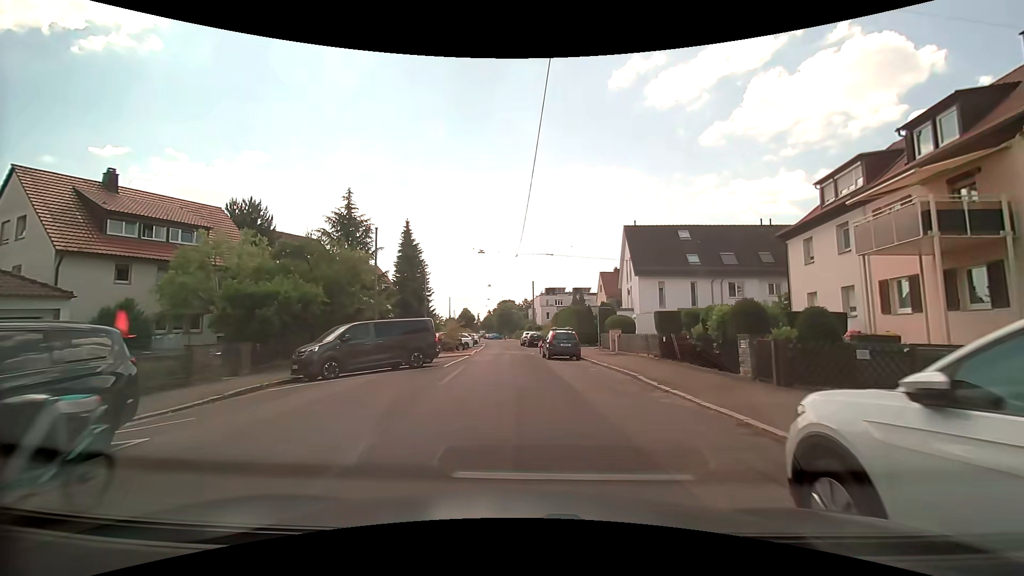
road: residential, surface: asphalt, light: Day
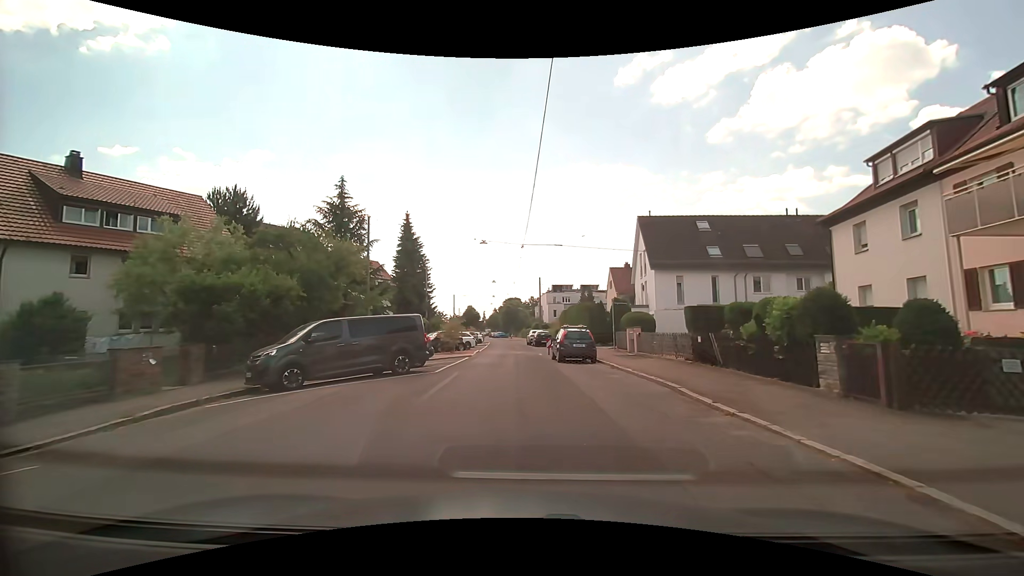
(0.0, +3.3) m; 0°
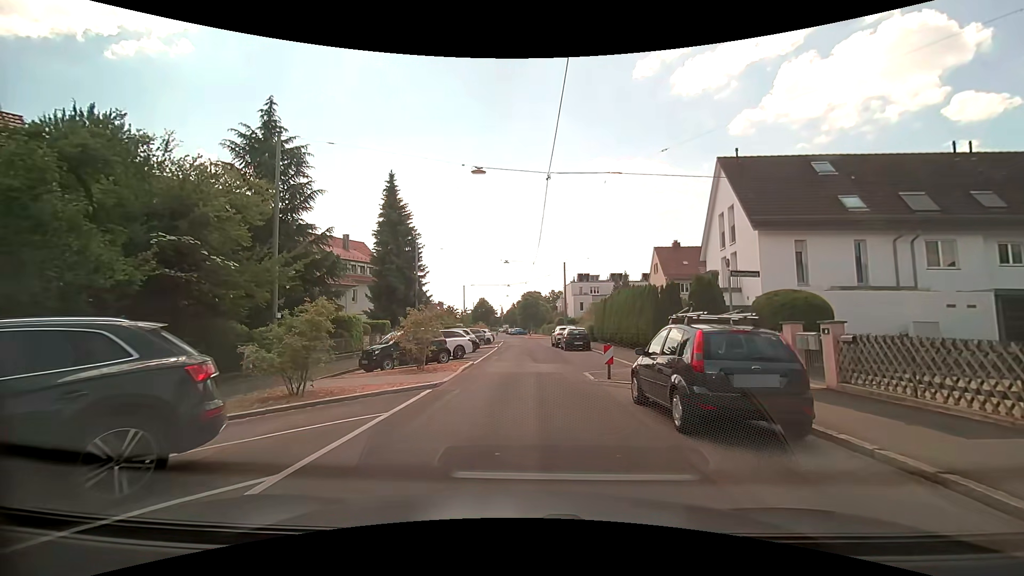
(-0.4, +14.6) m; -3°
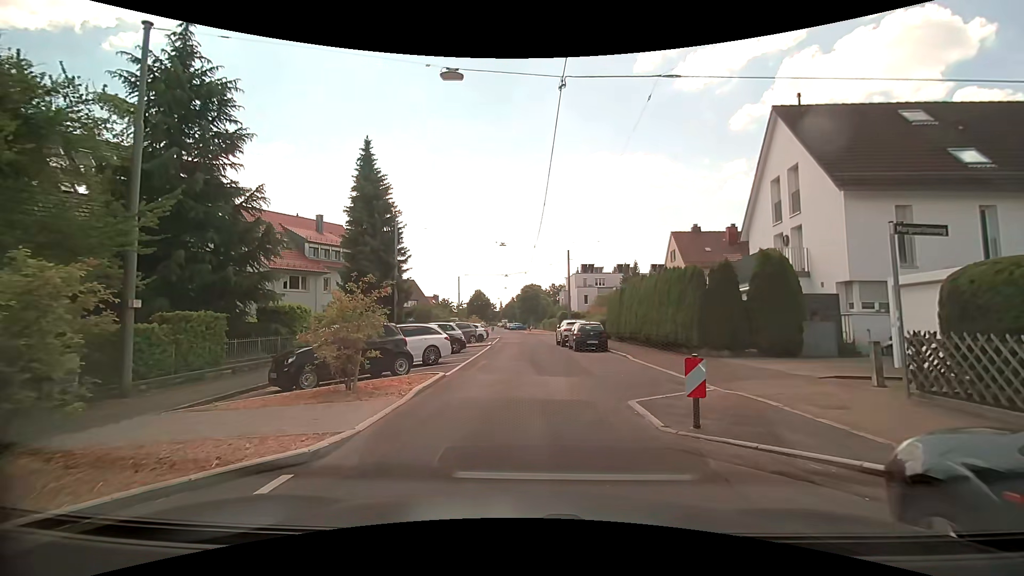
(0.0, +6.8) m; +1°
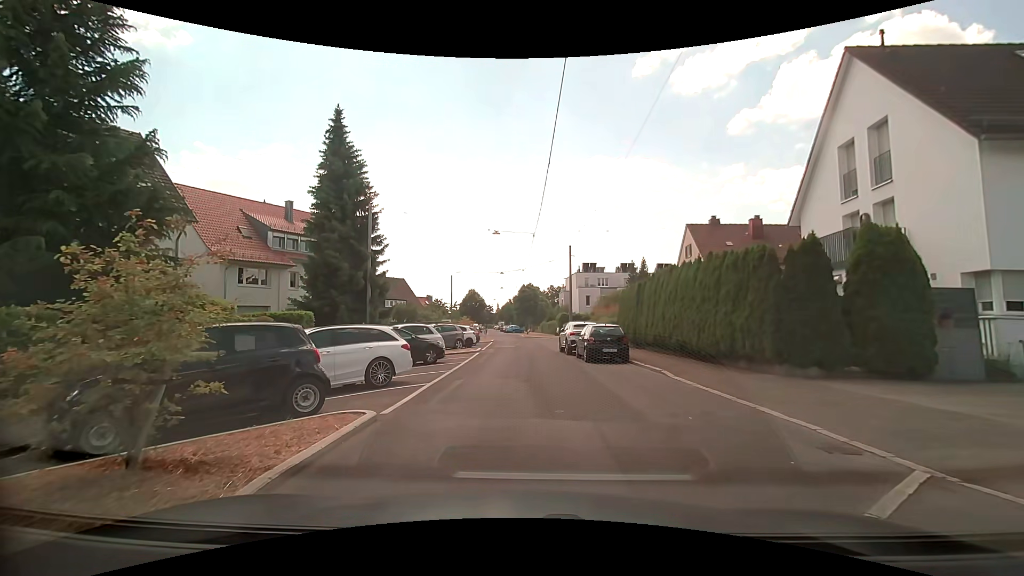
(0.0, +5.7) m; 0°
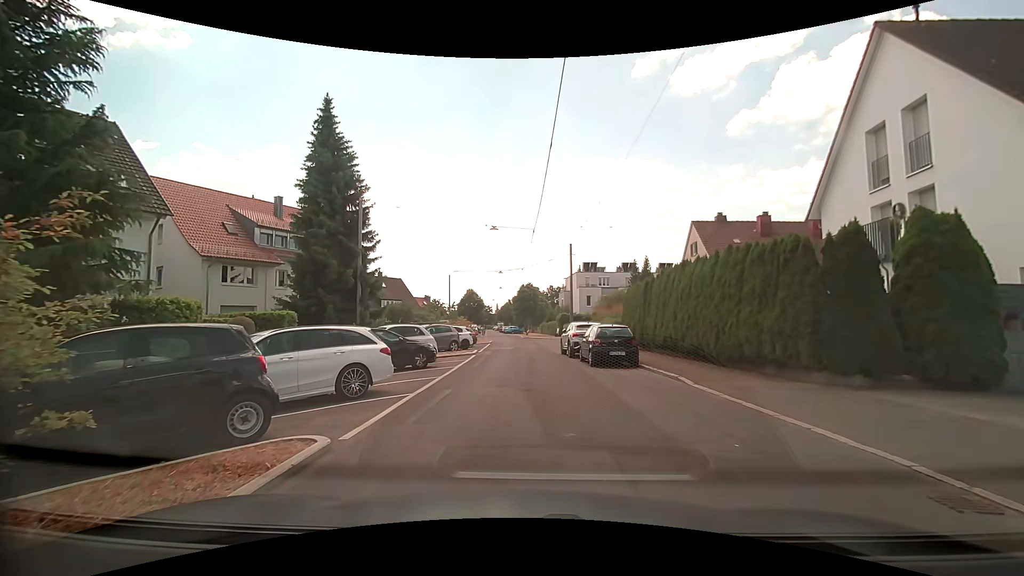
(0.0, +1.7) m; -1°
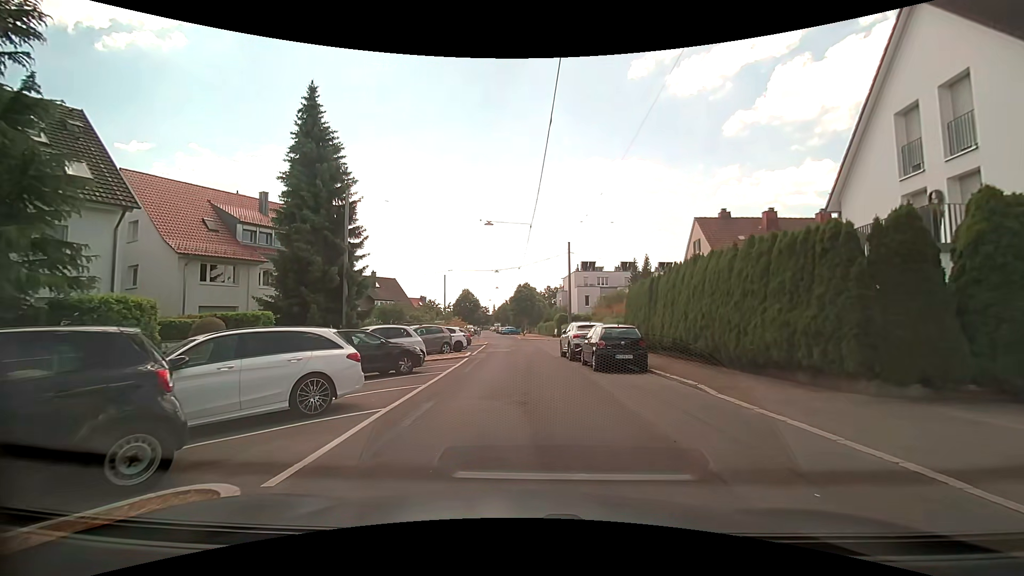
(0.0, +1.7) m; +2°
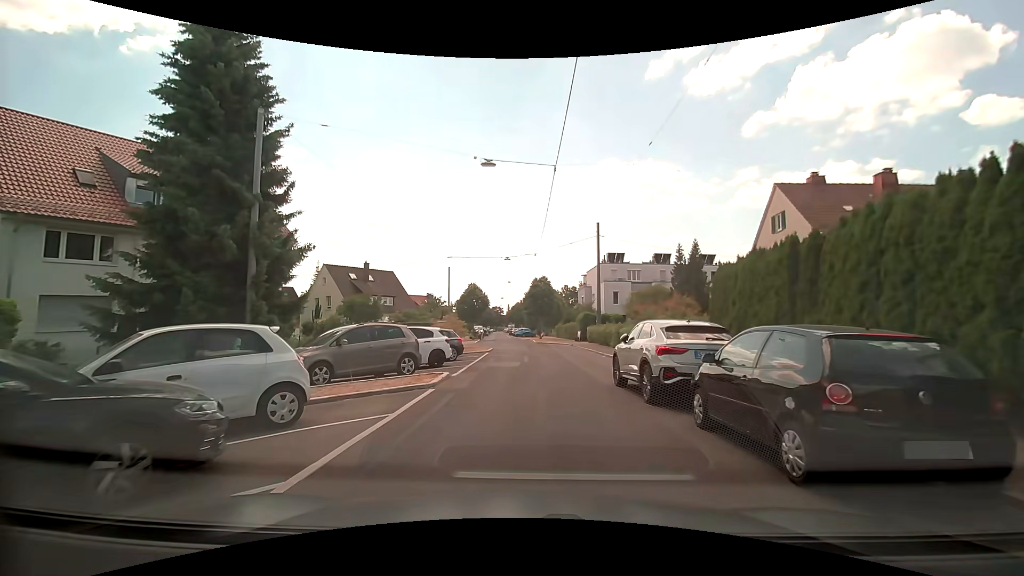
(-0.3, +11.0) m; -3°
(0, +10) (0, +20) (0, +30) (0, +40) (-1, +50) (-2, +60) (-3, +70) (-4, +80) (-5, +90) (-5, +100) m
